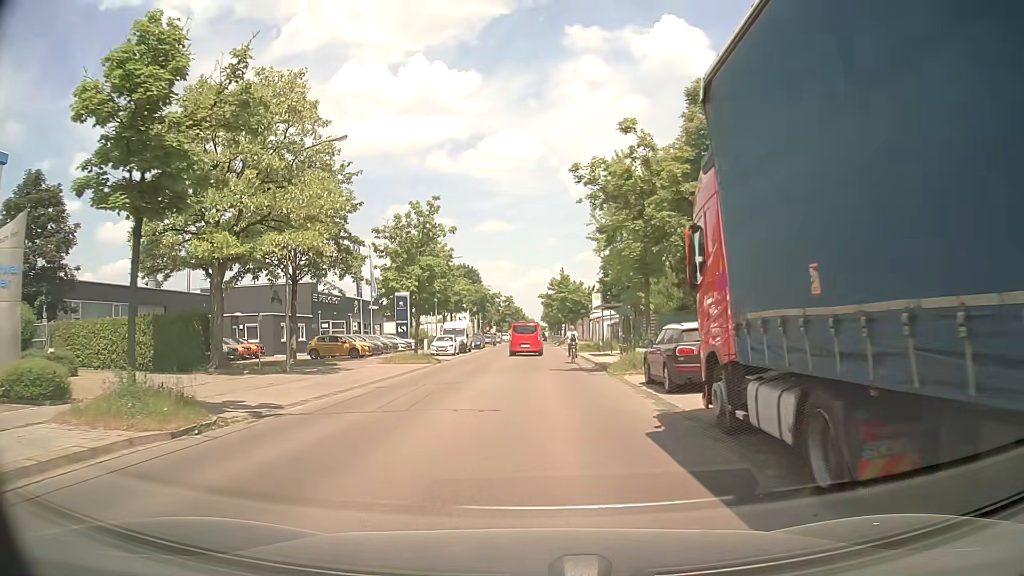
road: tertiary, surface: asphalt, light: Day
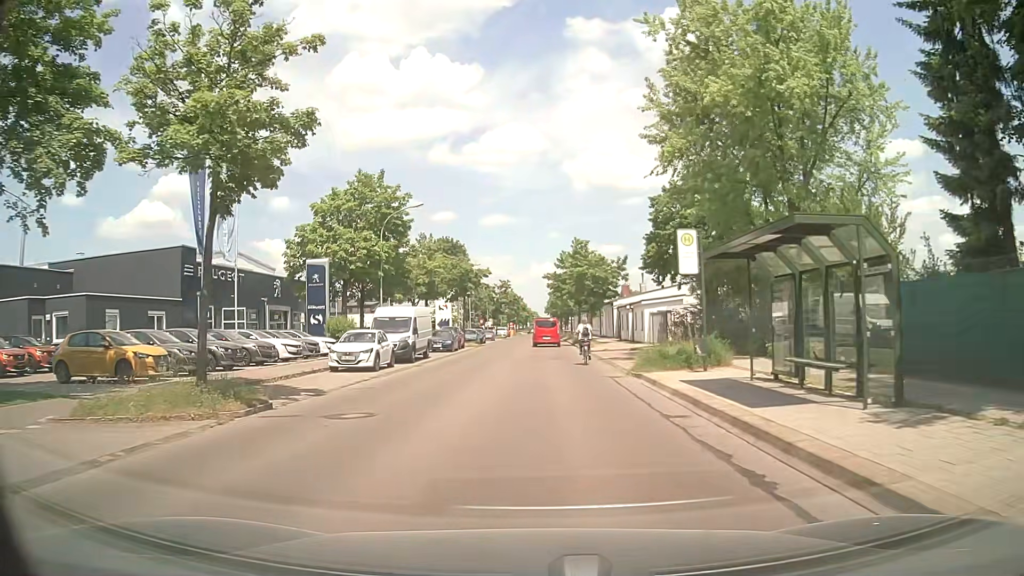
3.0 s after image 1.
(-0.2, +24.2) m; -1°
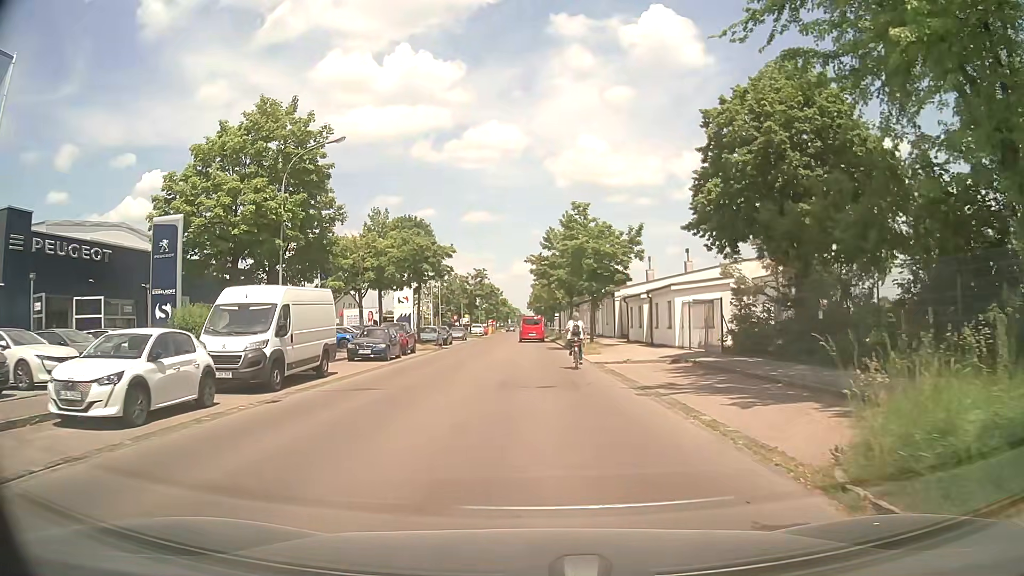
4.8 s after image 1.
(+0.3, +14.1) m; +1°
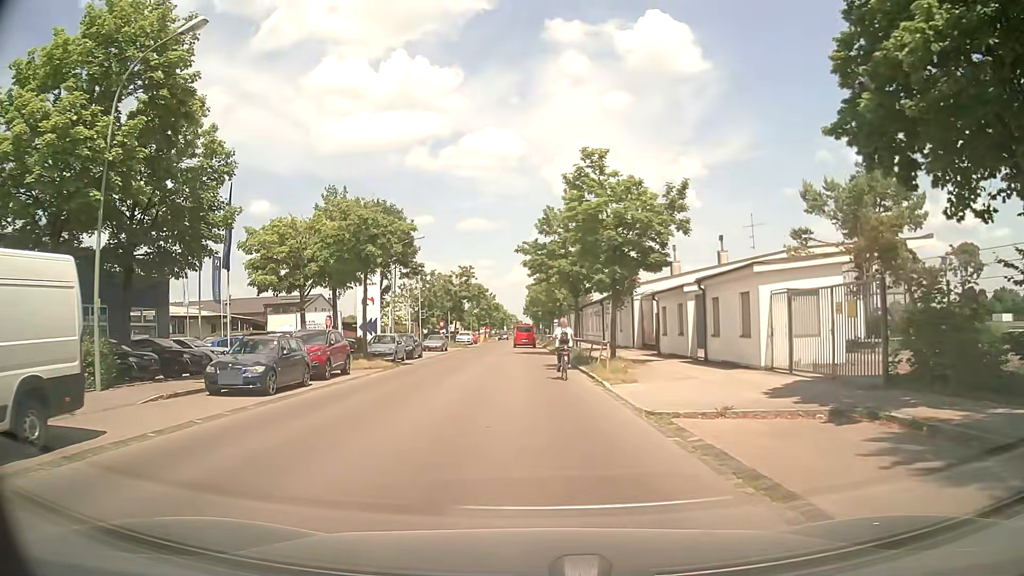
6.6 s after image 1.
(+0.4, +12.2) m; +1°
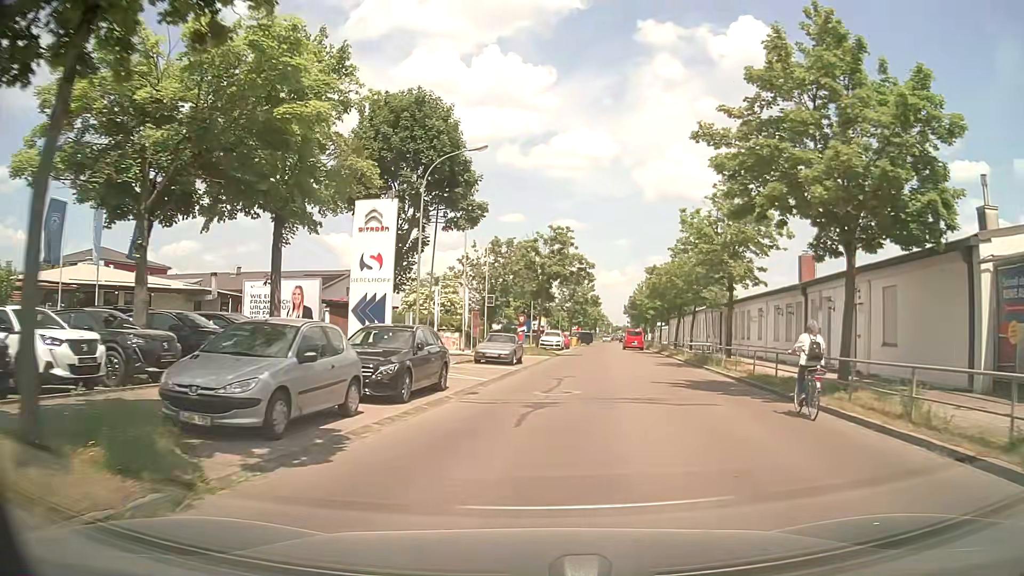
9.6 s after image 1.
(-2.8, +25.6) m; -8°
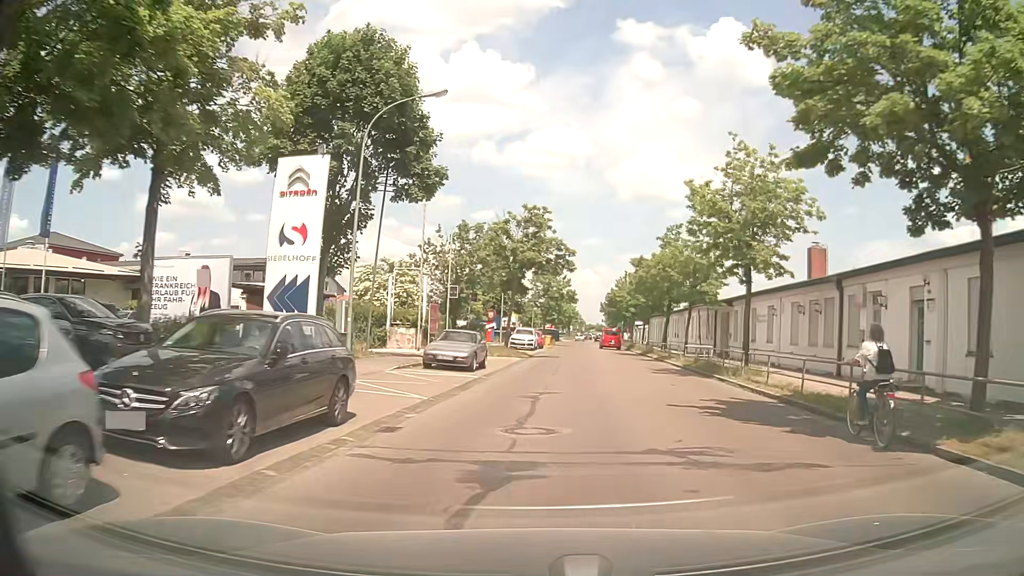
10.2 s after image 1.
(+0.1, +6.4) m; +3°
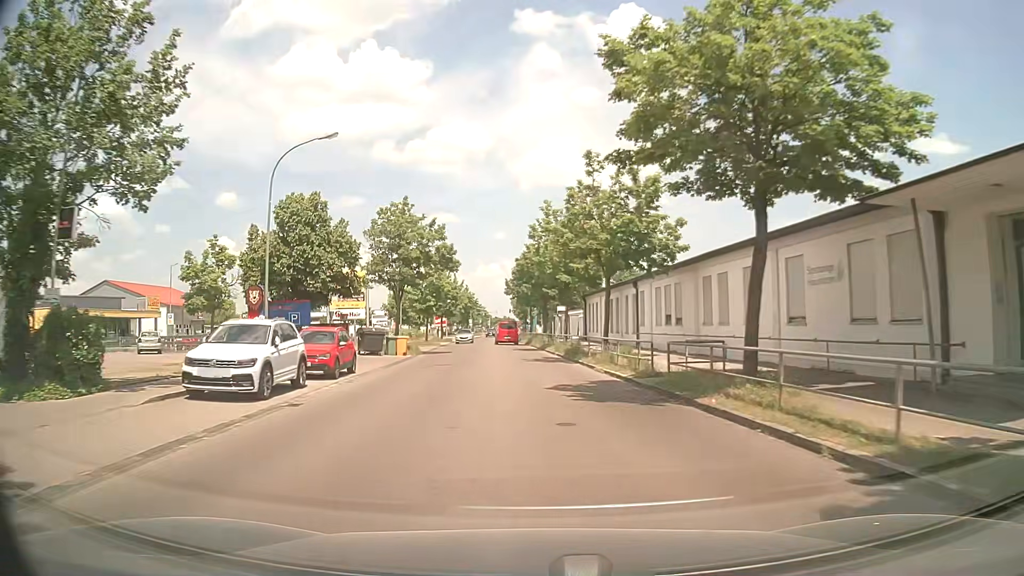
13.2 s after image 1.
(+3.5, +36.8) m; +8°
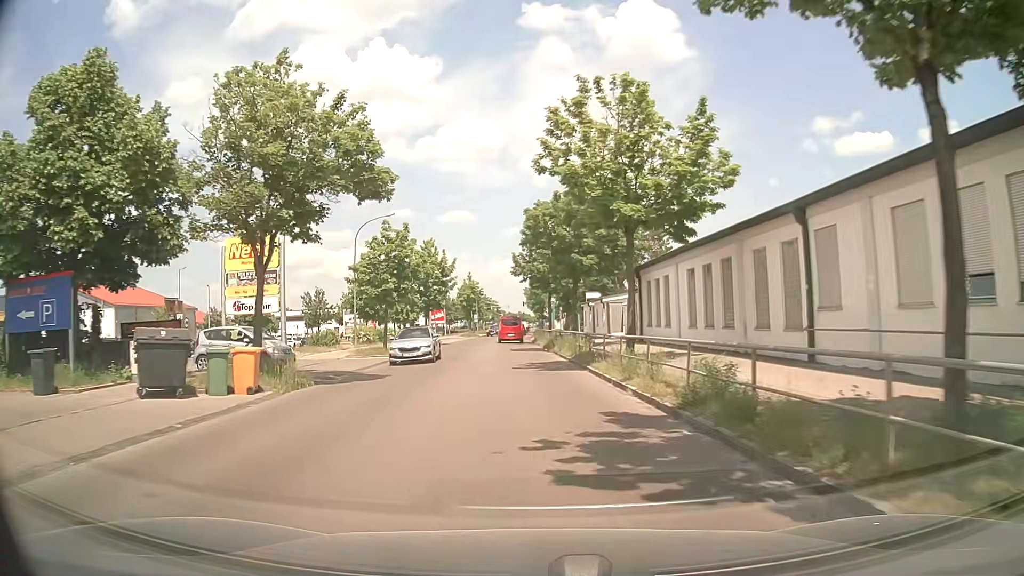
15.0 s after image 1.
(-0.5, +22.2) m; -2°
(0, +10) (0, +20) (-1, +30) (-1, +40) (-2, +50) (-2, +60) (-2, +70) (-2, +80) (-2, +90) (-2, +100) m
